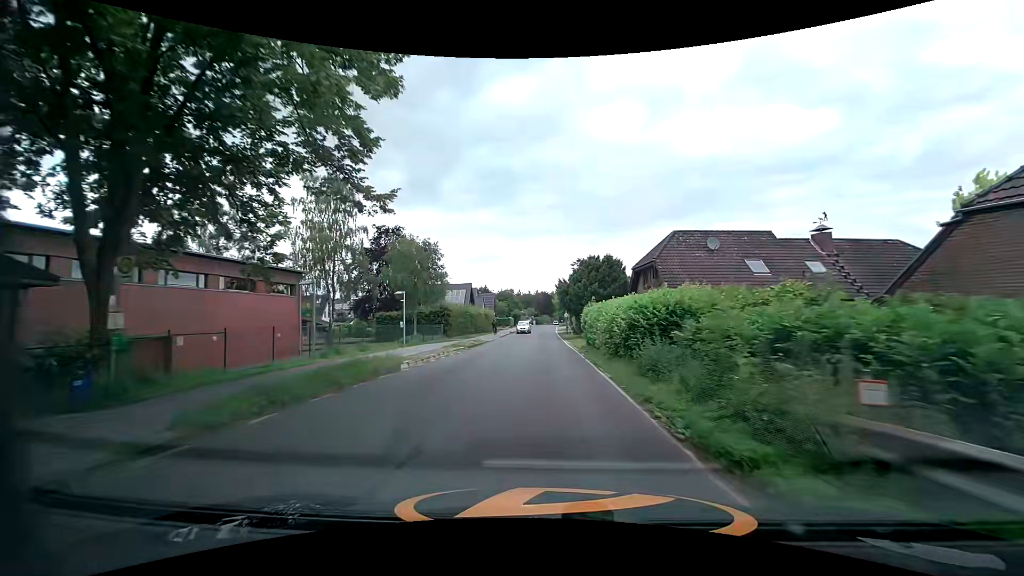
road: tertiary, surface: asphalt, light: Day
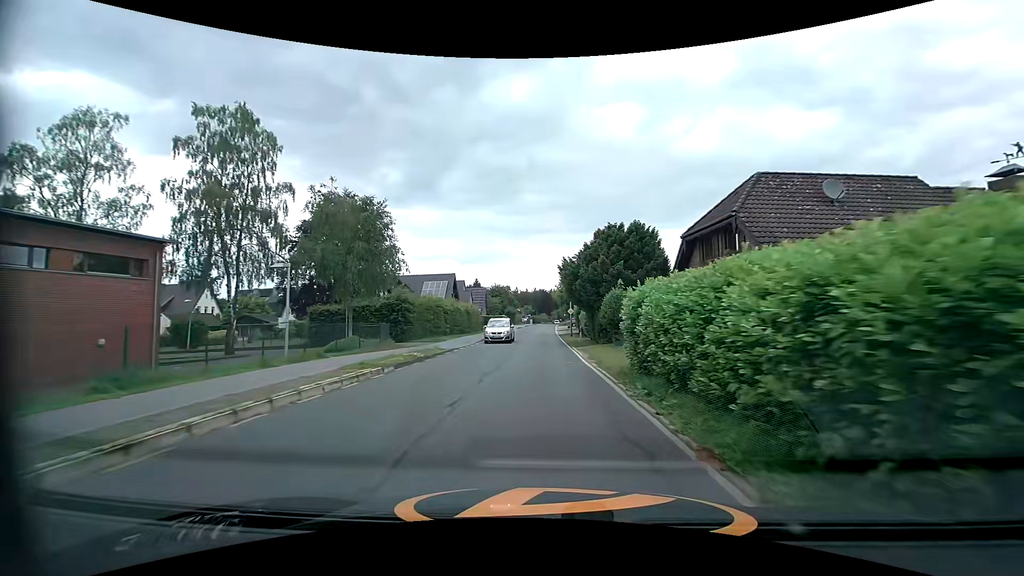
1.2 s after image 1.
(+0.1, +14.4) m; 0°
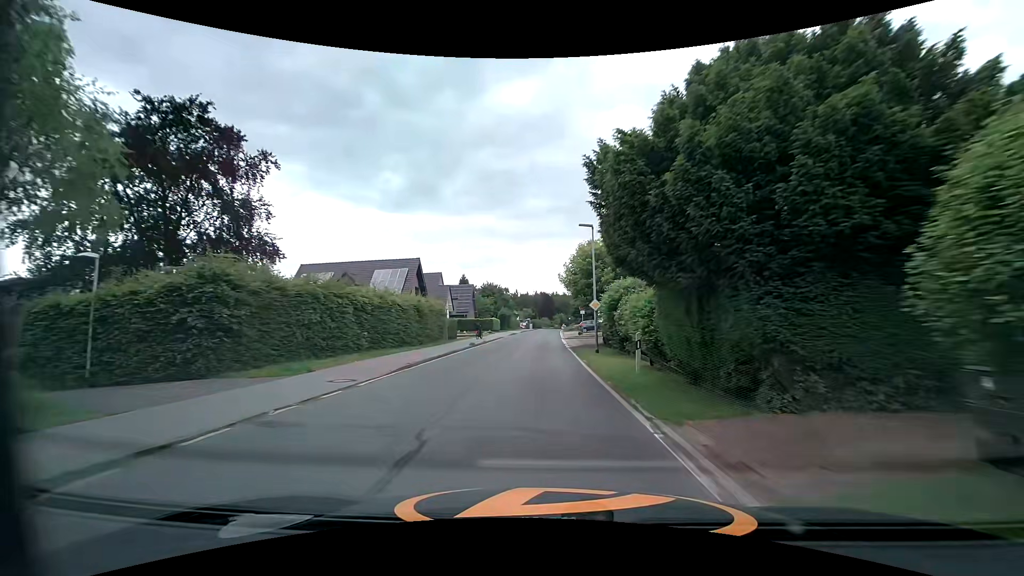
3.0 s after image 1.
(0.0, +21.0) m; -1°
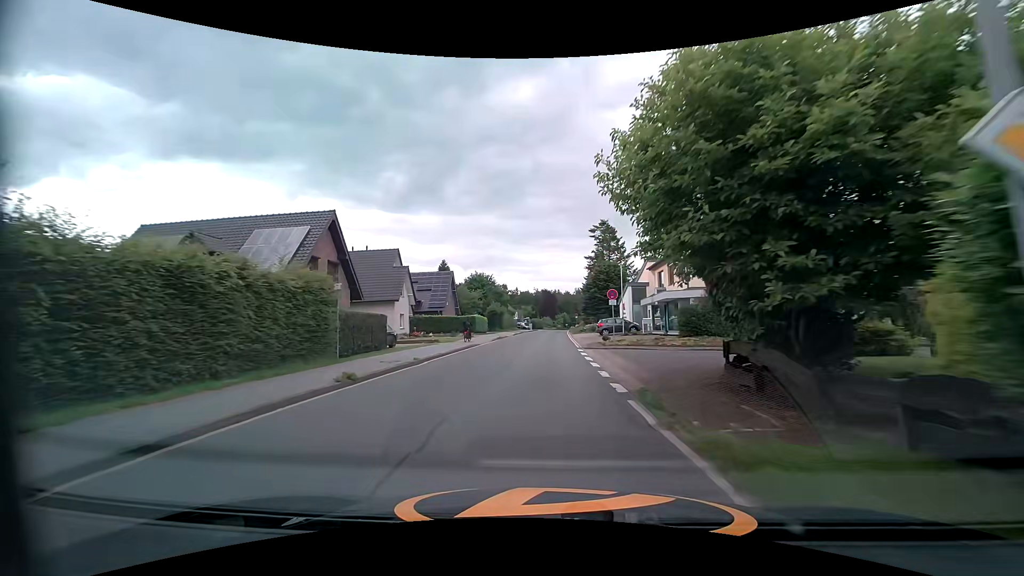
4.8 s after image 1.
(+0.1, +21.2) m; 0°
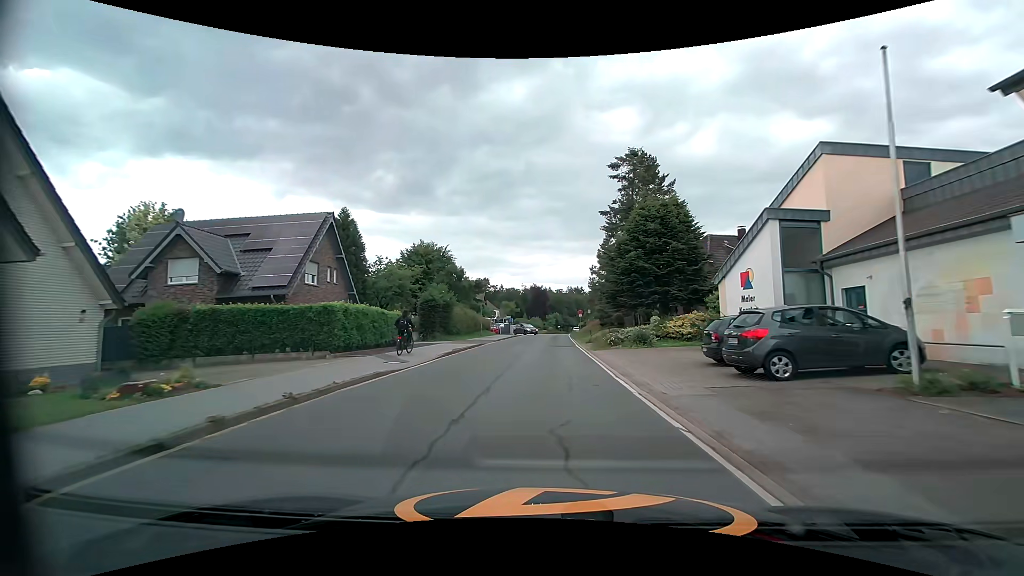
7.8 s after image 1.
(+0.4, +35.9) m; +2°
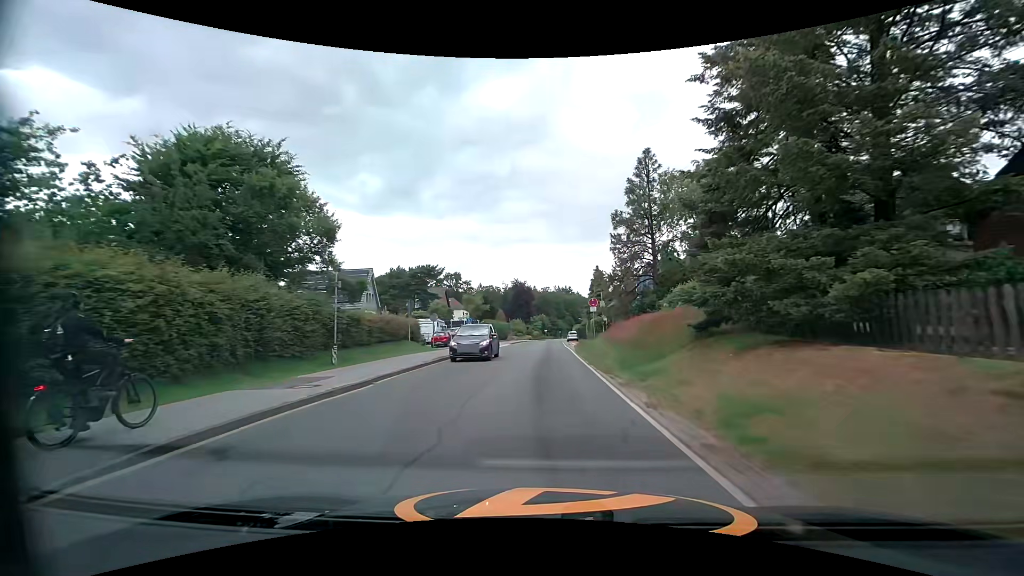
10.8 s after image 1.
(+0.4, +34.2) m; +1°
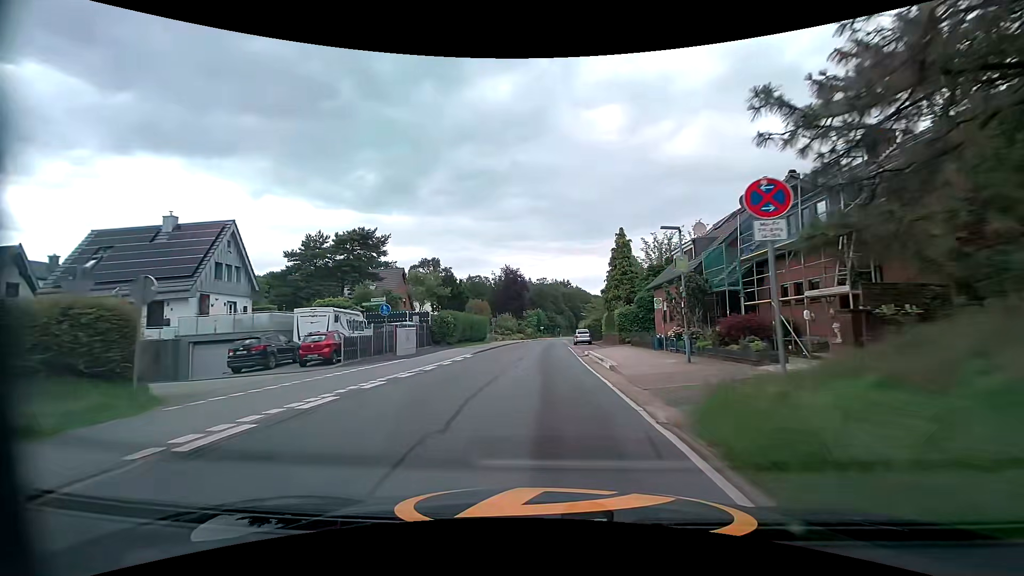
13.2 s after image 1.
(+0.5, +26.9) m; +1°
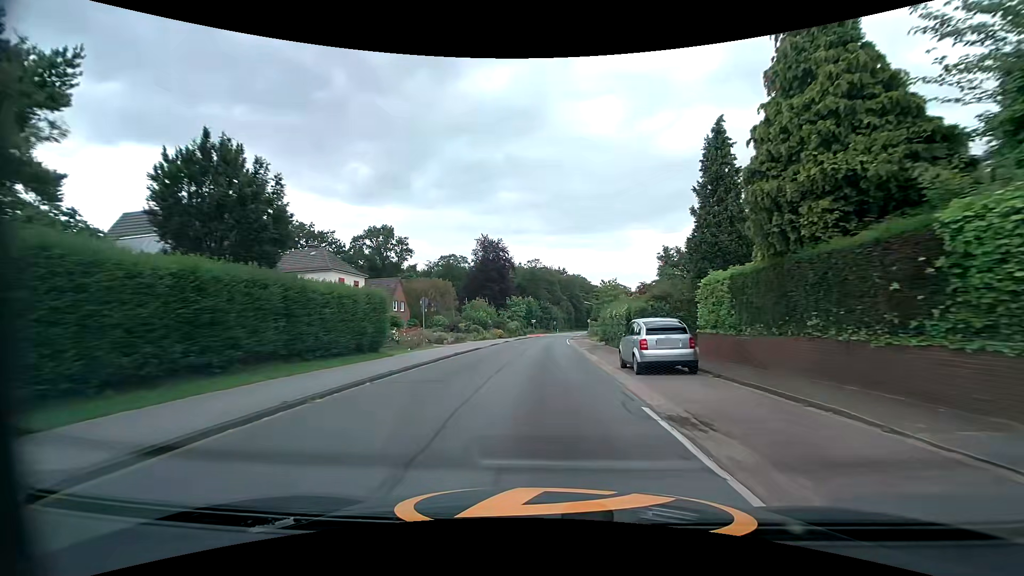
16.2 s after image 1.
(+0.3, +35.5) m; 0°
(0, +10) (0, +20) (0, +30) (+1, +40) (+1, +50) (+2, +60) (+2, +70) (+3, +80) (+4, +90) (+6, +100) m
